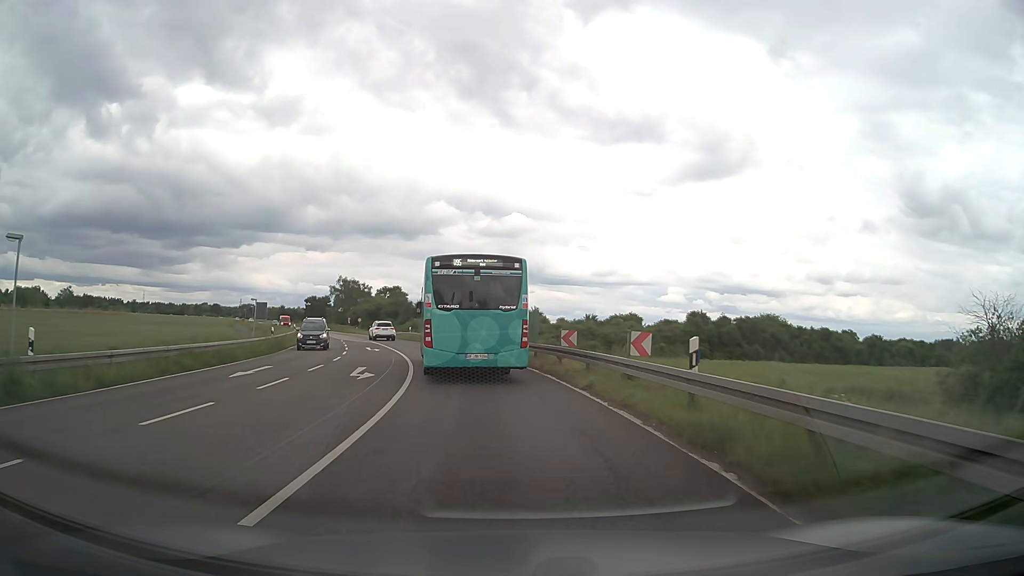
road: primary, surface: asphalt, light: Day
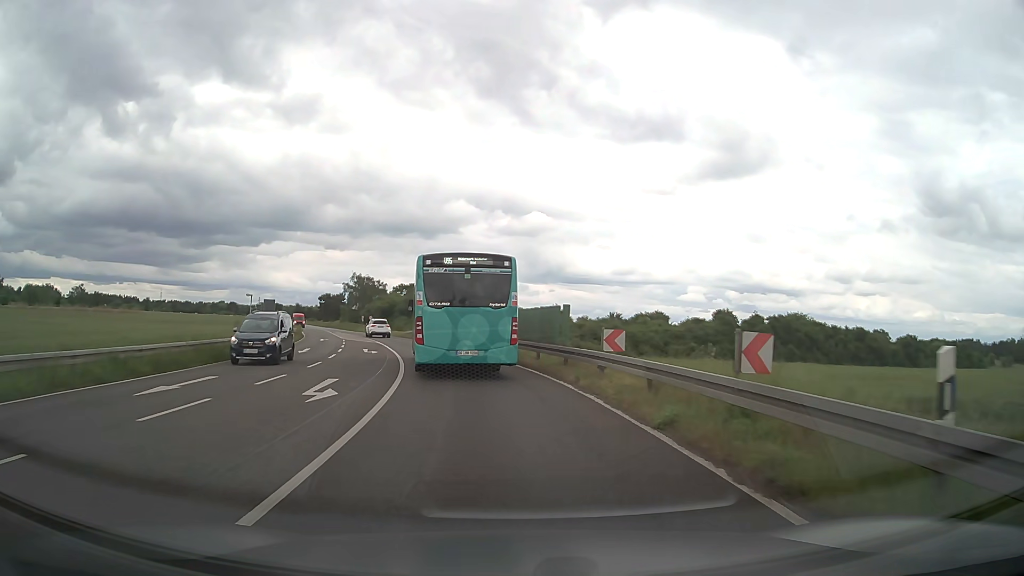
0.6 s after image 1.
(-0.1, +6.1) m; -2°
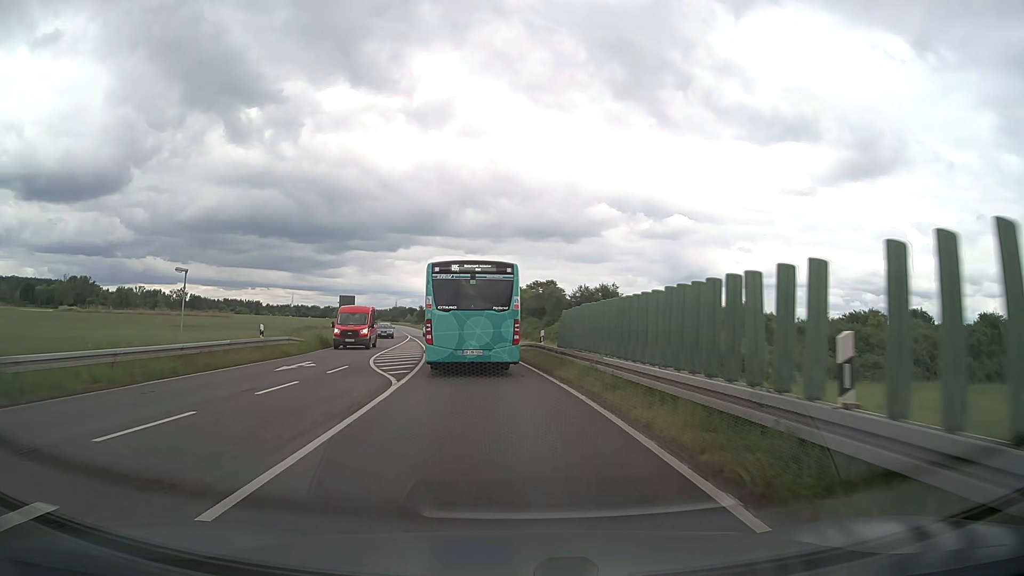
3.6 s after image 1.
(-3.5, +33.2) m; -12°
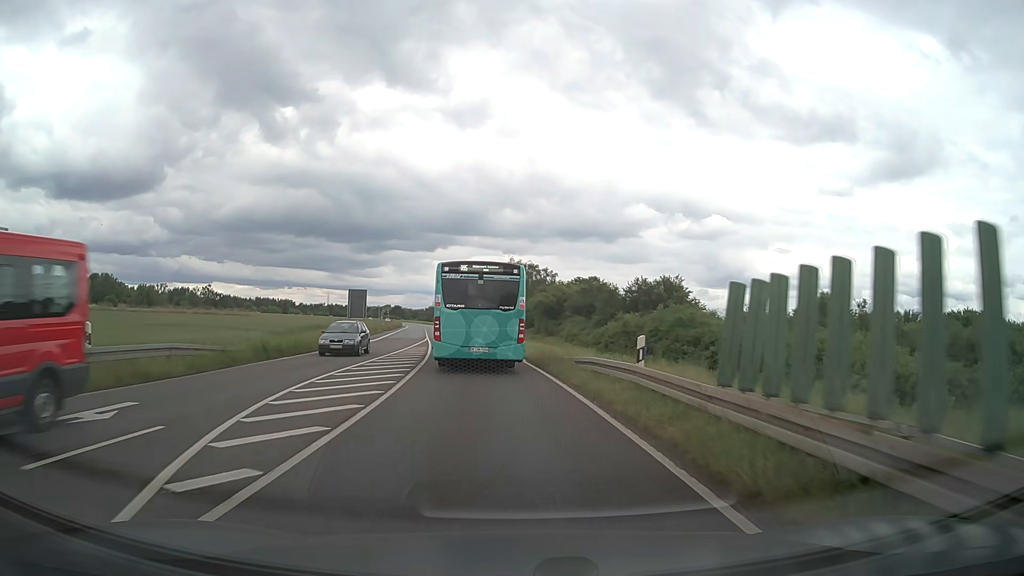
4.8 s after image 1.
(-0.5, +14.4) m; -3°
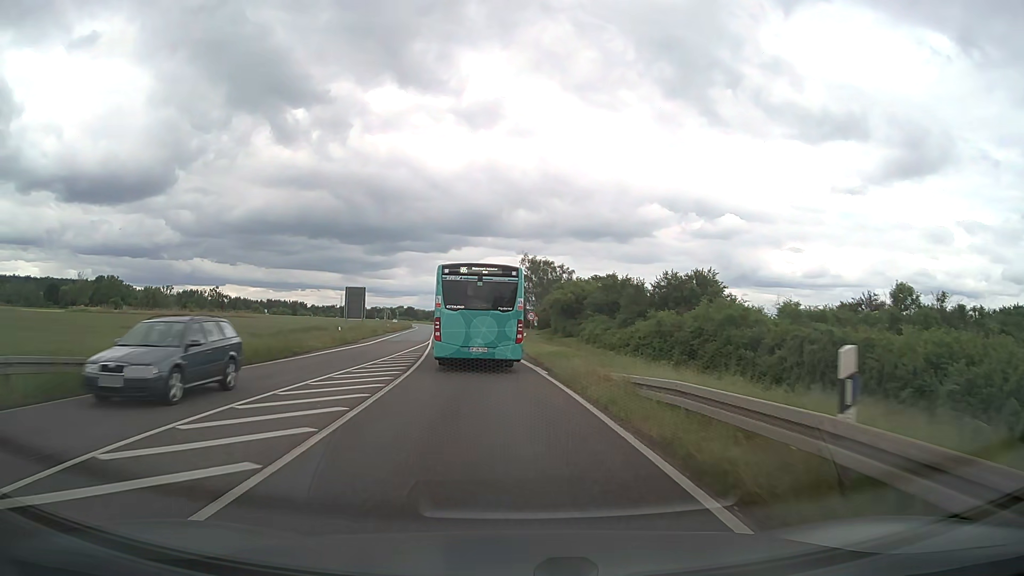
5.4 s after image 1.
(-0.1, +7.4) m; -1°
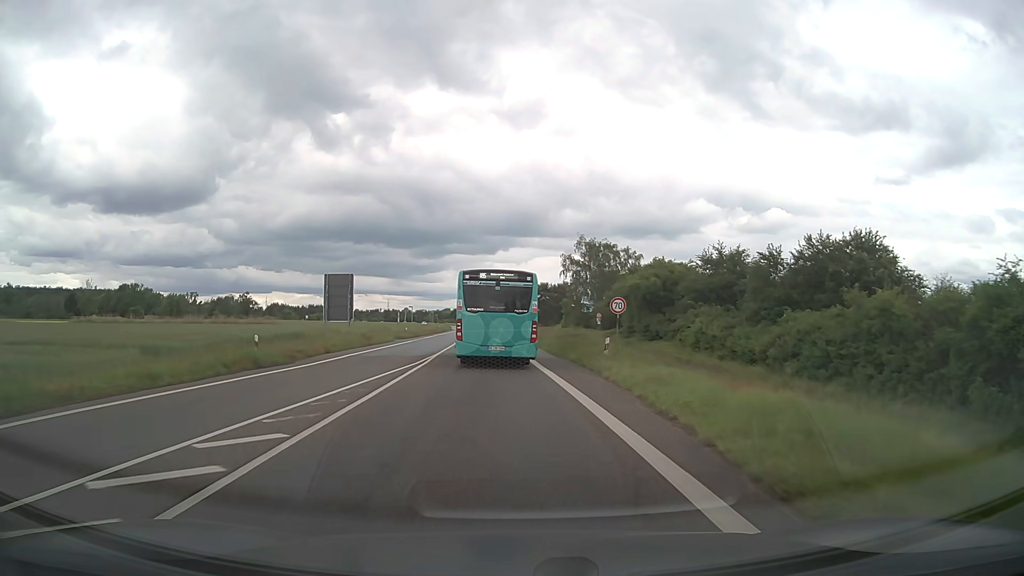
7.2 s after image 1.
(-0.7, +22.7) m; -4°
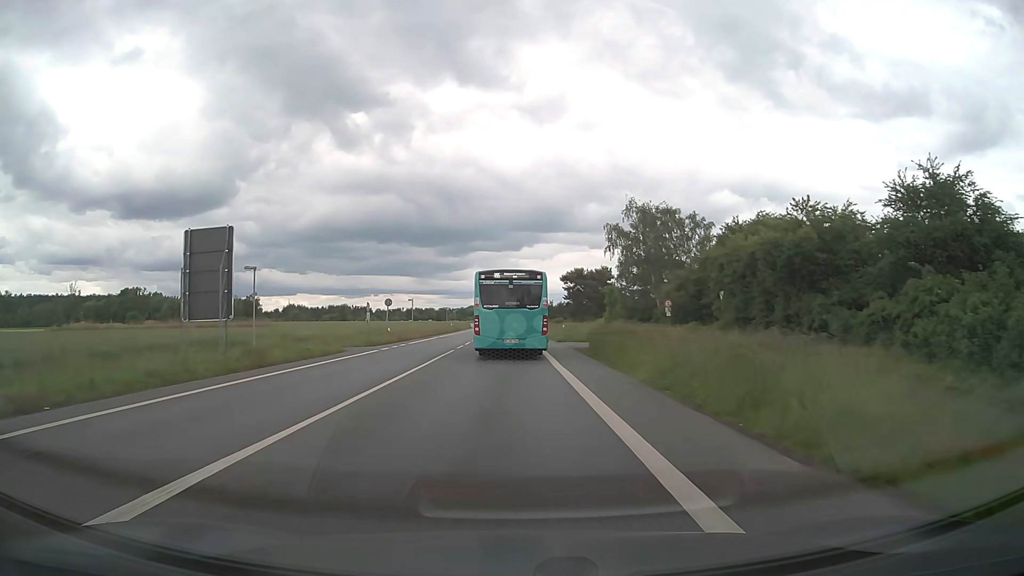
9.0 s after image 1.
(-0.6, +23.9) m; -2°
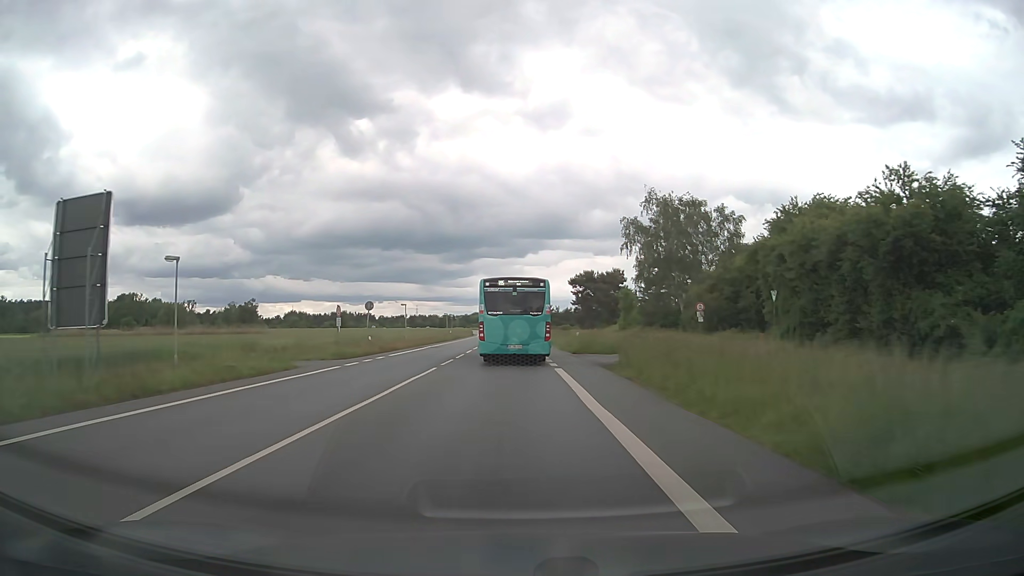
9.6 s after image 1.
(0.0, +8.3) m; 0°
